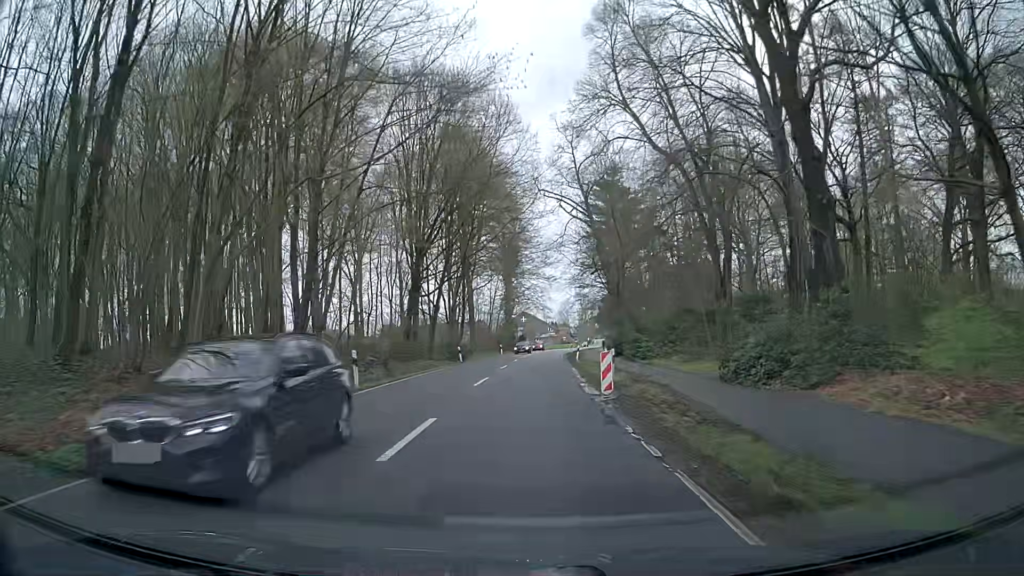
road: secondary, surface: asphalt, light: Day
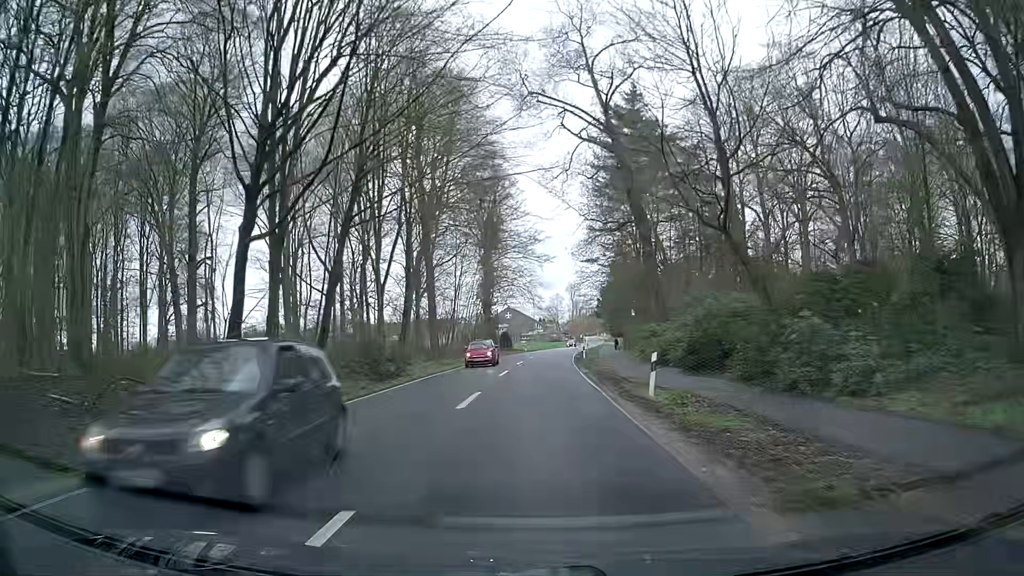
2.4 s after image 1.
(+0.2, +30.6) m; +2°
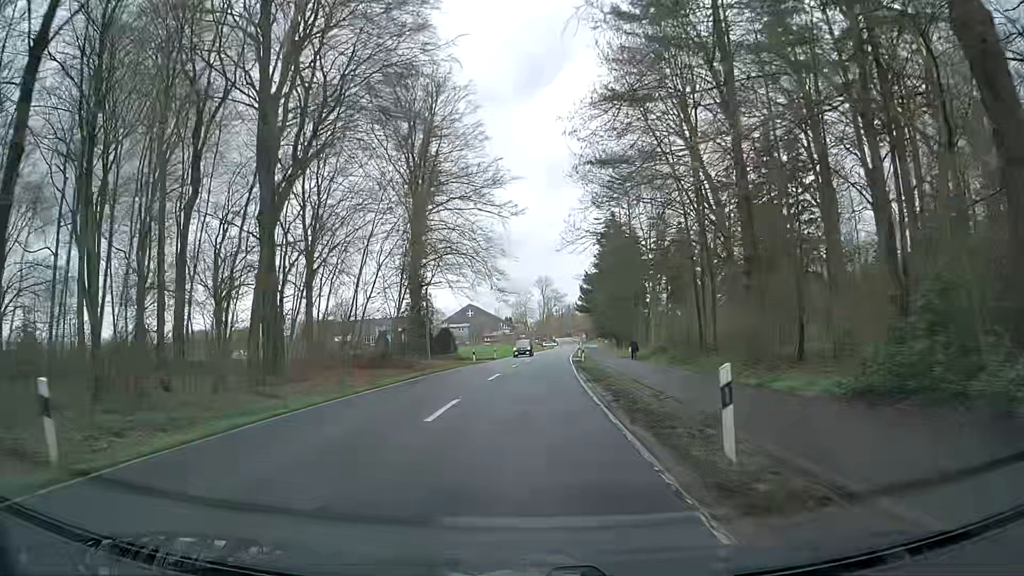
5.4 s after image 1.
(+0.5, +38.6) m; +2°
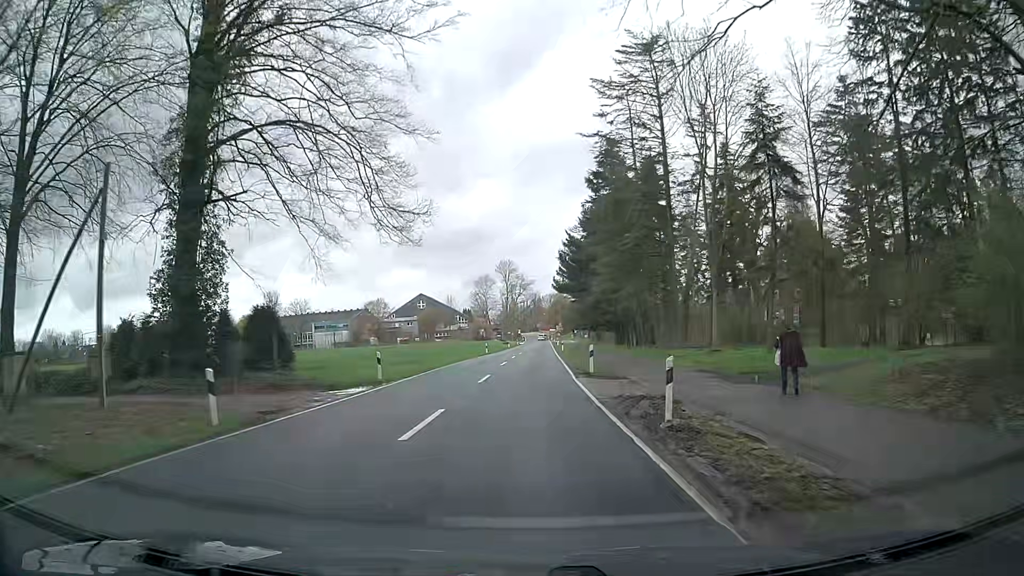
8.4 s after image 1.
(+0.8, +38.7) m; +3°
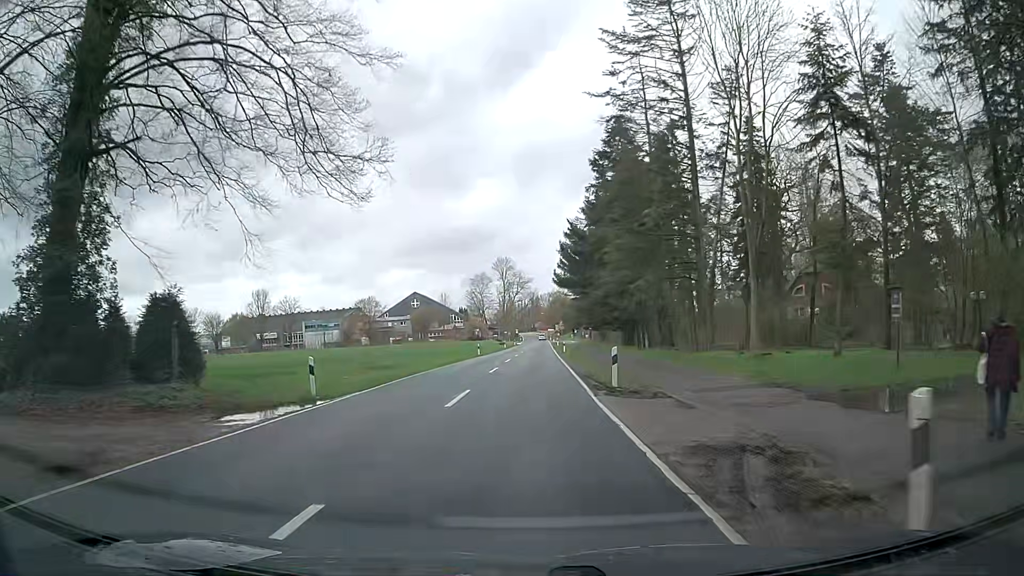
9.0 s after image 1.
(0.0, +7.8) m; 0°
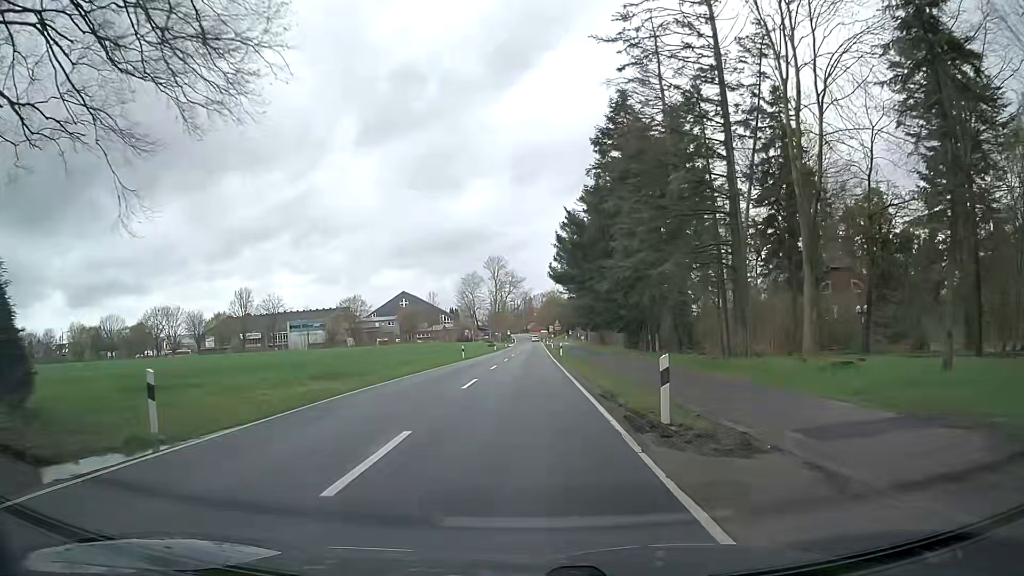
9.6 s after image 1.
(+0.1, +7.8) m; +1°
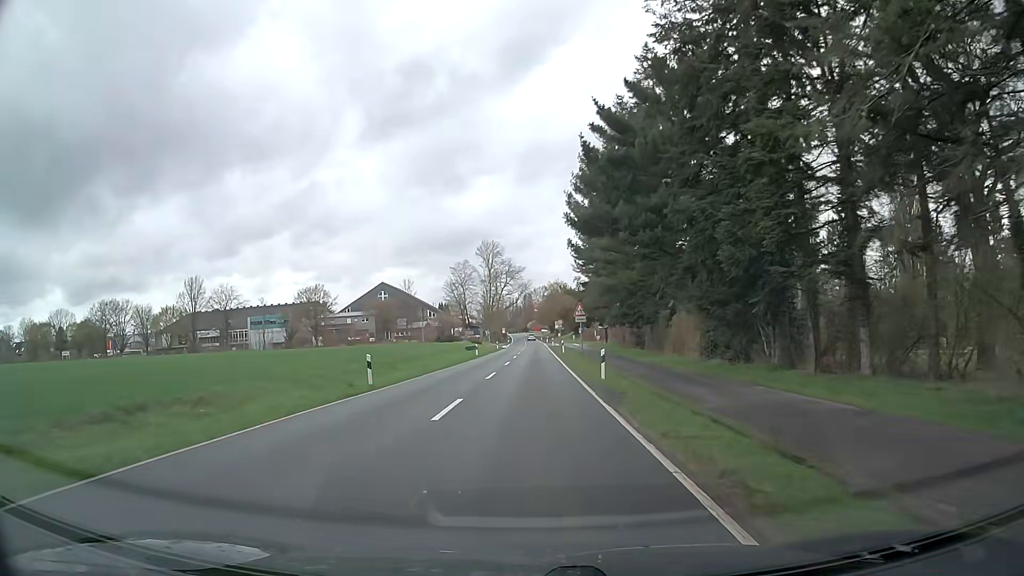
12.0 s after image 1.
(-0.2, +30.9) m; -1°
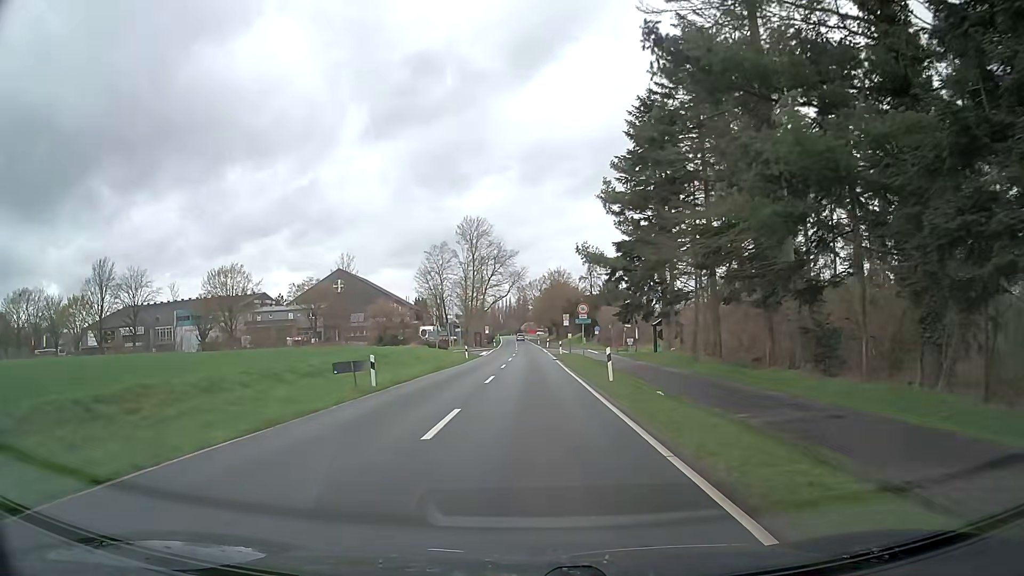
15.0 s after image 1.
(+0.3, +38.6) m; +1°
(0, +10) (0, +20) (0, +30) (0, +40) (0, +50) (-1, +60) (-1, +70) (-1, +80) (-1, +90) (-1, +100) m
